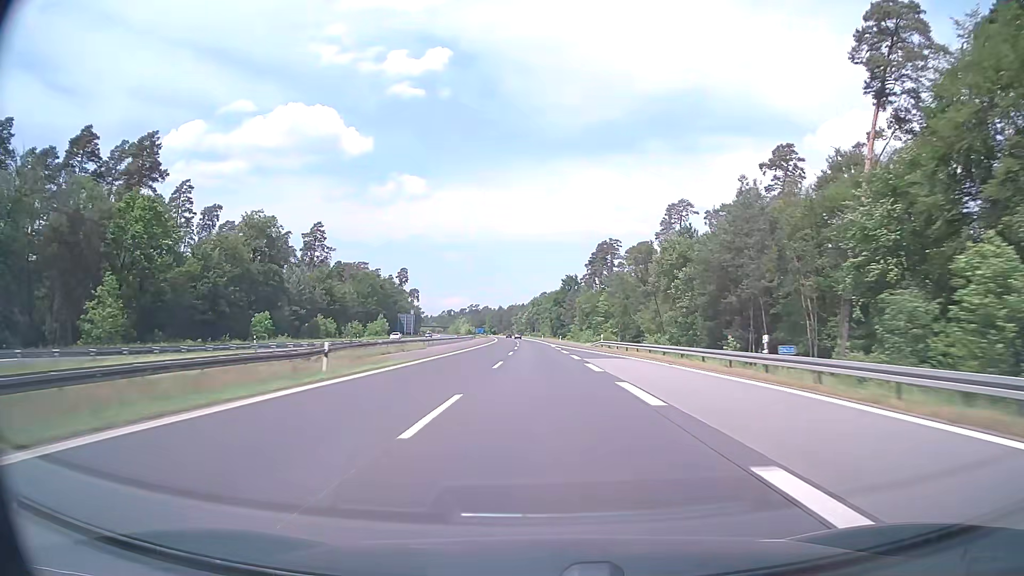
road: motorway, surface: asphalt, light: Day
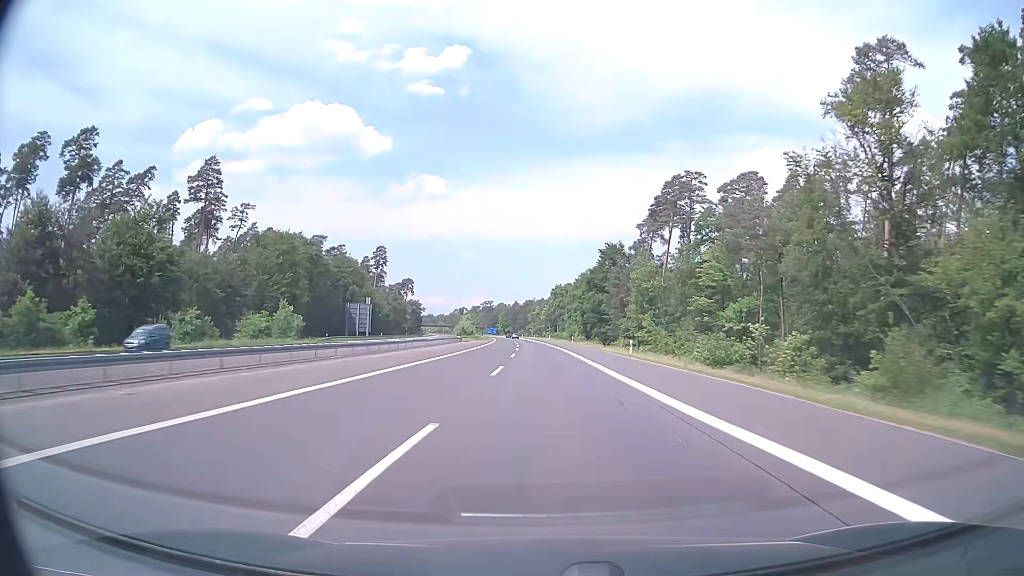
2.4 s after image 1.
(-1.2, +76.2) m; -2°
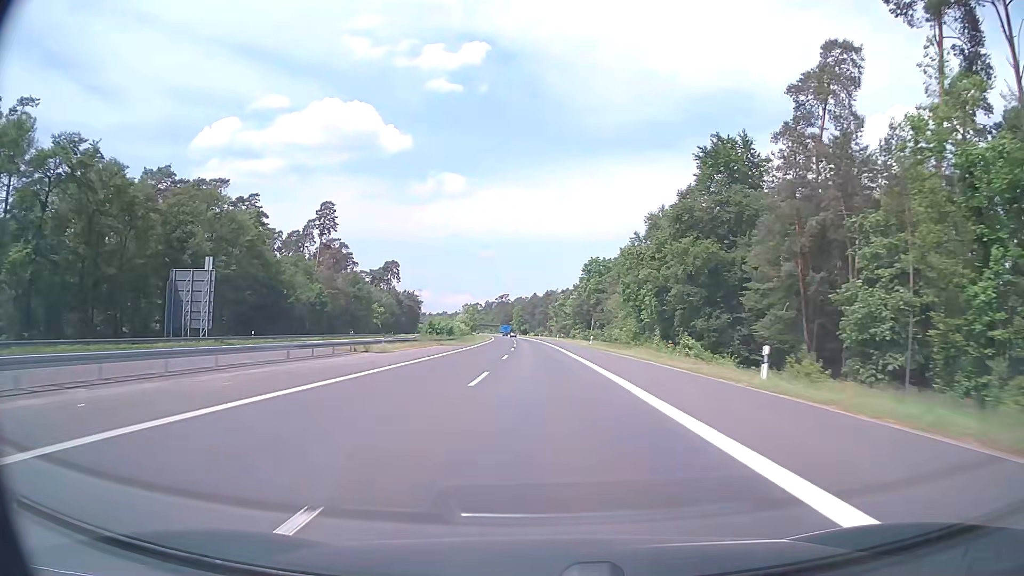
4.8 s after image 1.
(-1.1, +76.3) m; -2°
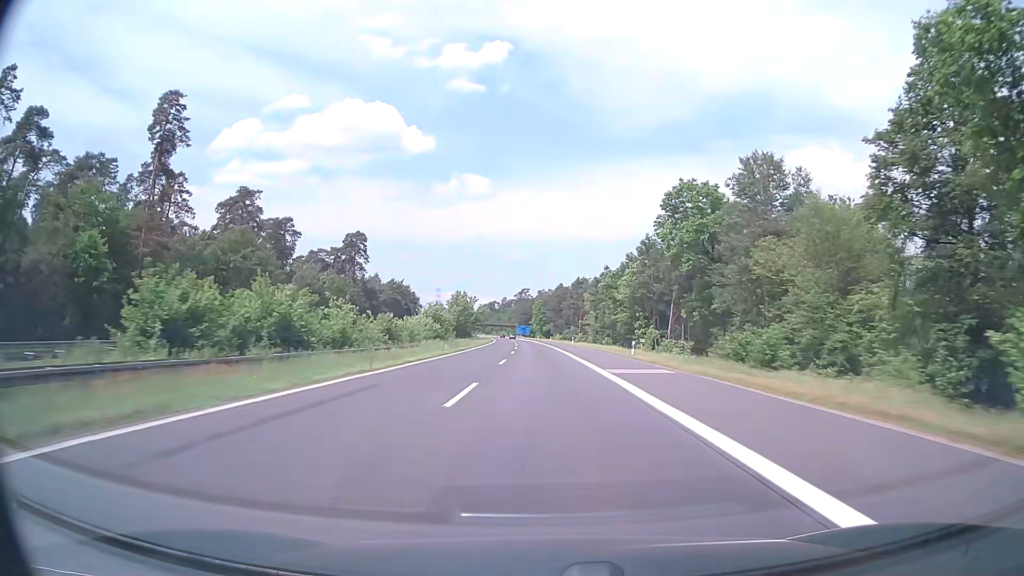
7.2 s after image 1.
(-1.4, +76.2) m; -2°
(0, +10) (0, +20) (0, +30) (0, +40) (0, +50) (-1, +60) (-1, +70) (-1, +80) (-2, +90) (-2, +100) m
